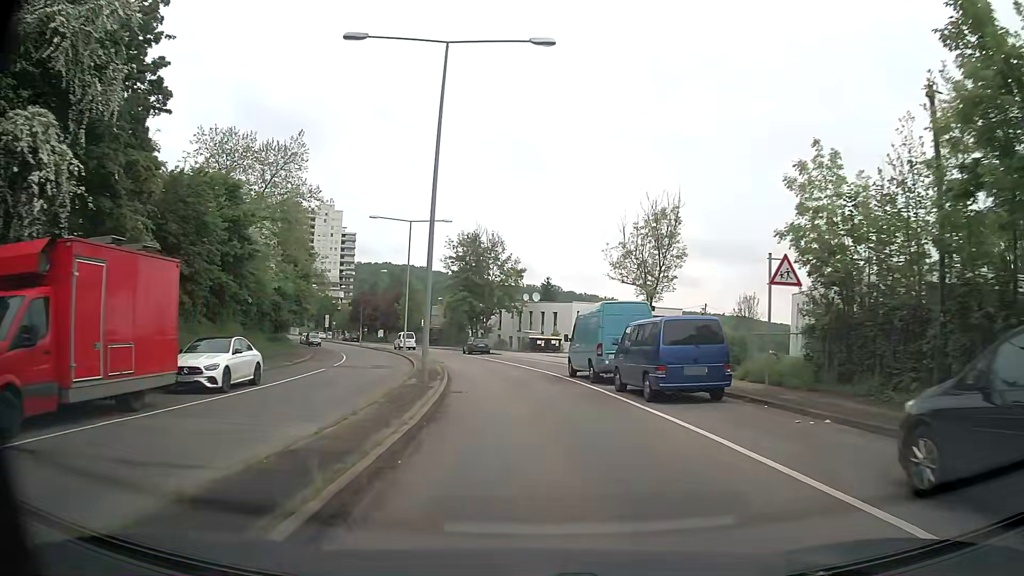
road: secondary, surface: asphalt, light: Day
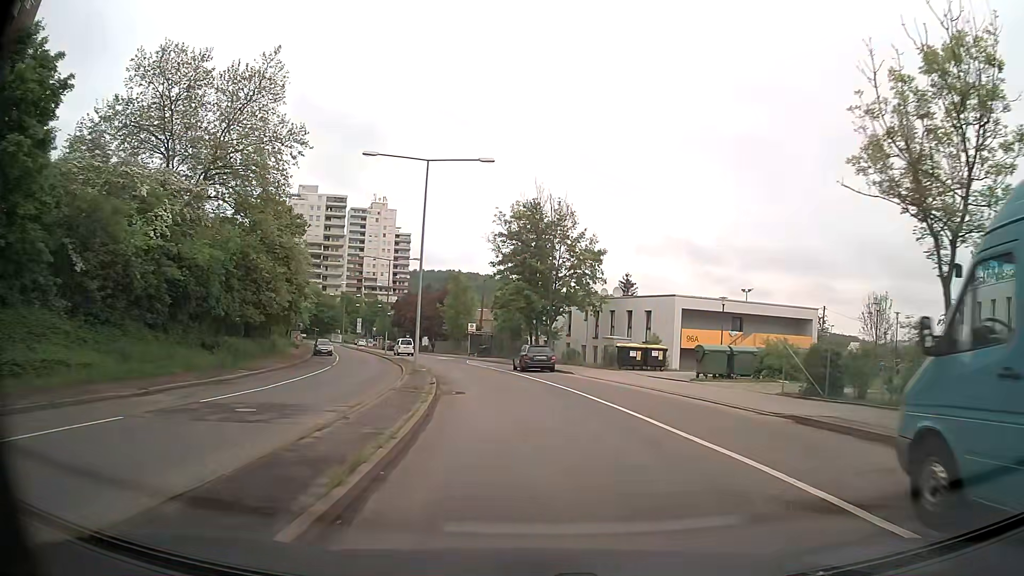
(-0.9, +20.3) m; -6°
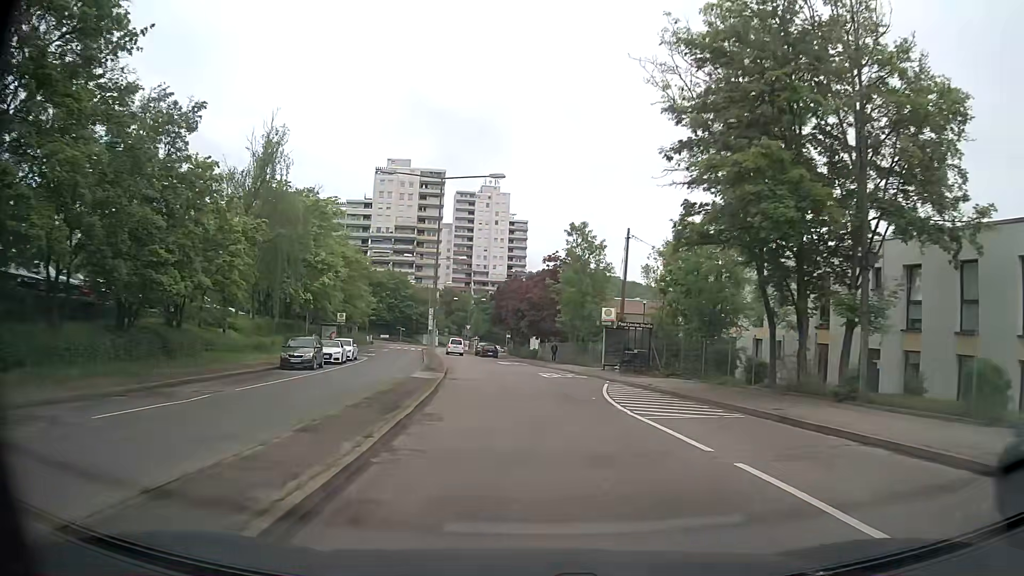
(-2.8, +33.9) m; -10°
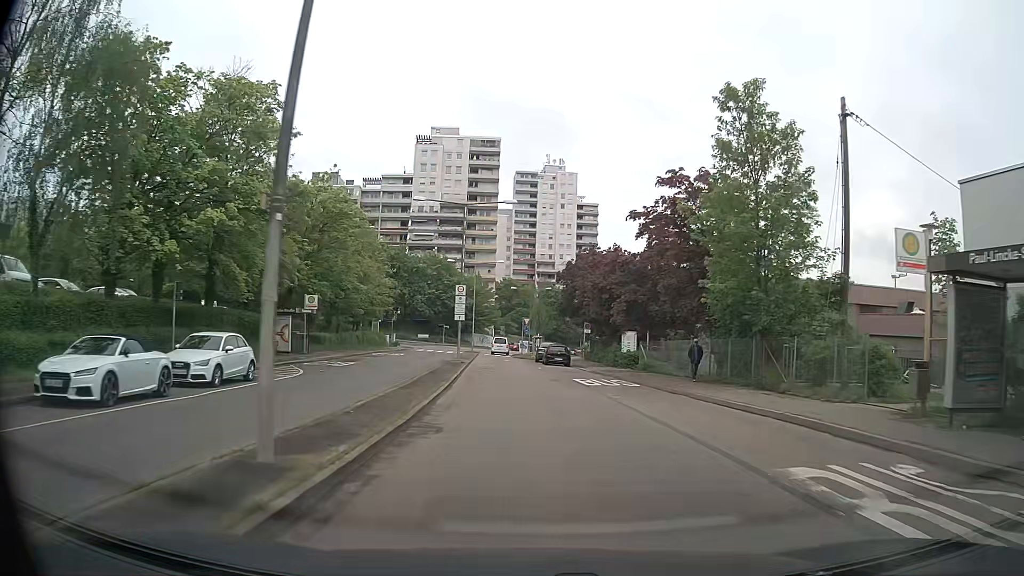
(-1.5, +26.5) m; -6°
(0, +10) (0, +20) (-1, +30) (-2, +40) (-2, +50) (-3, +60) (-4, +70) (-3, +80) (0, +90) (+2, +99) m
